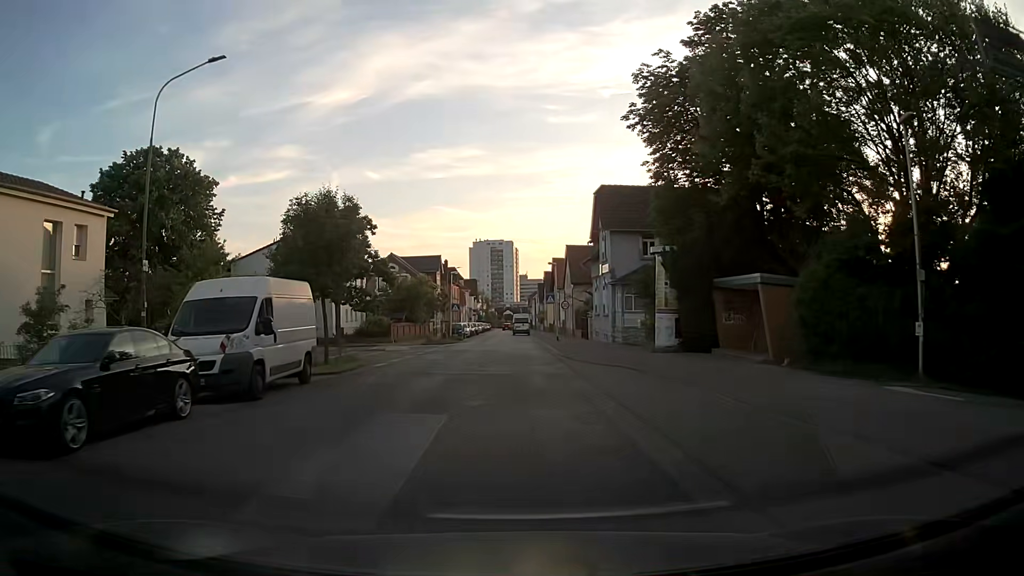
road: tertiary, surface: asphalt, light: Day
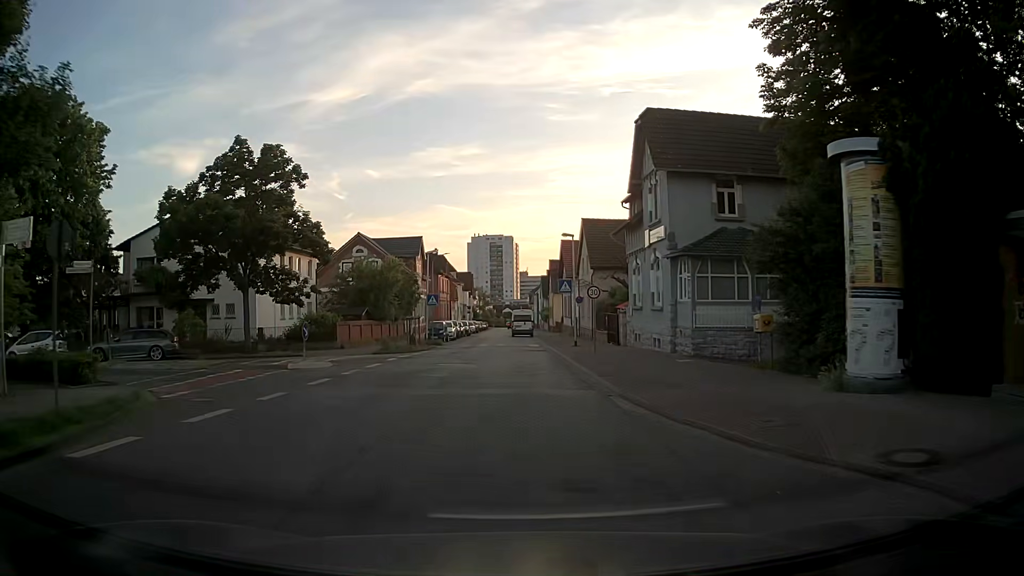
(+0.1, +16.4) m; 0°
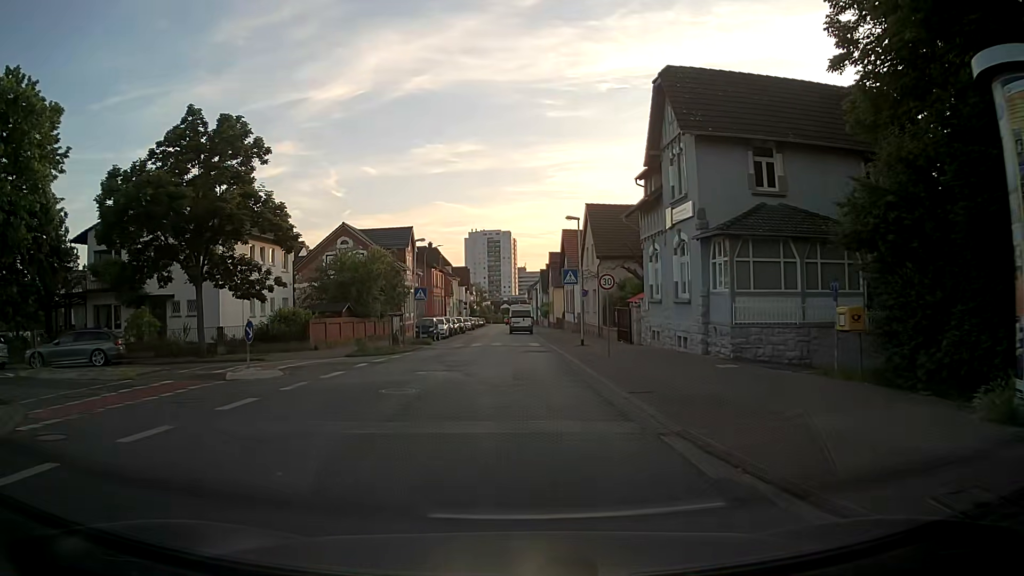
(0.0, +4.7) m; +1°
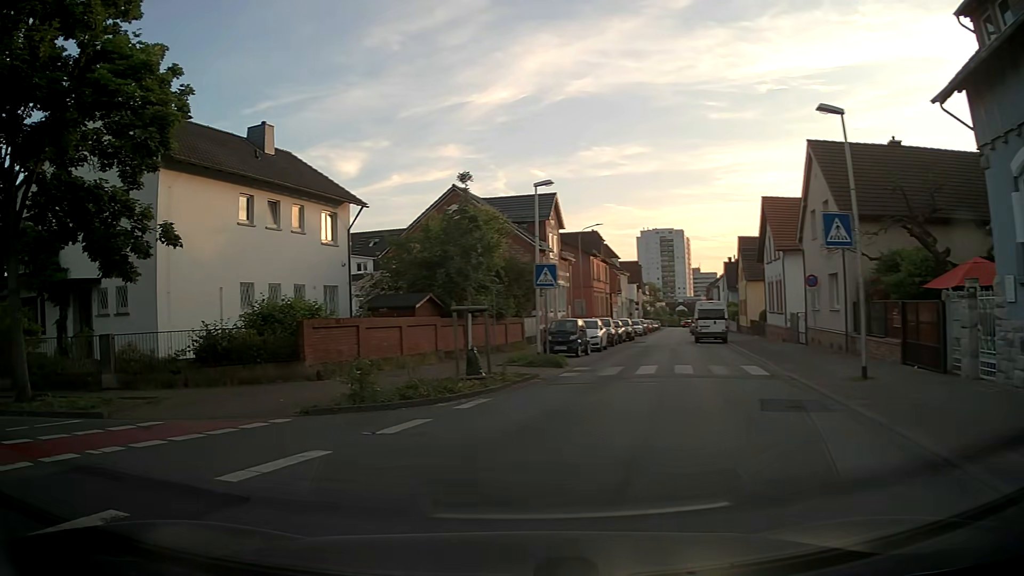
(-0.4, +17.2) m; -15°
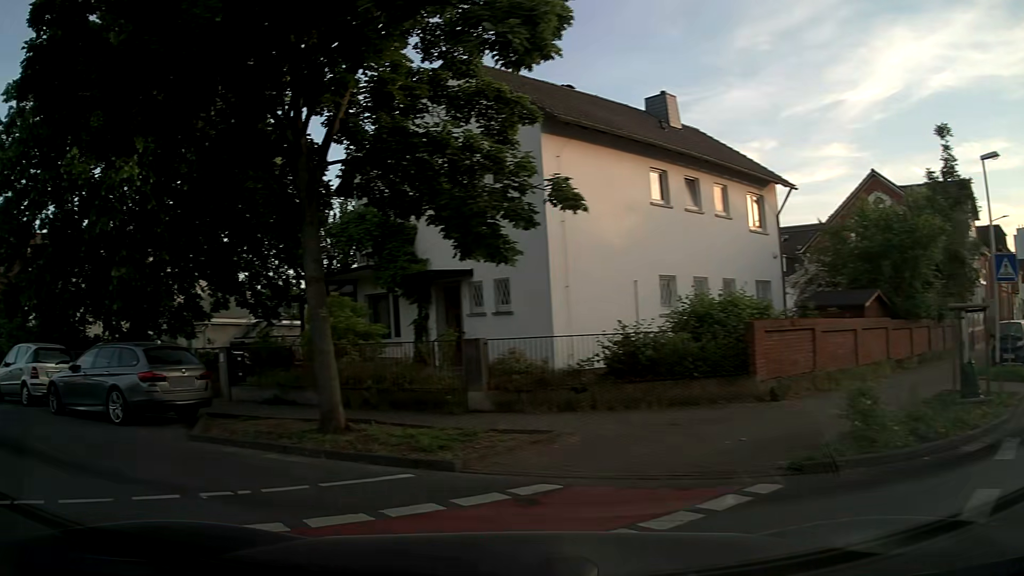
(-1.0, +4.1) m; -32°
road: residential
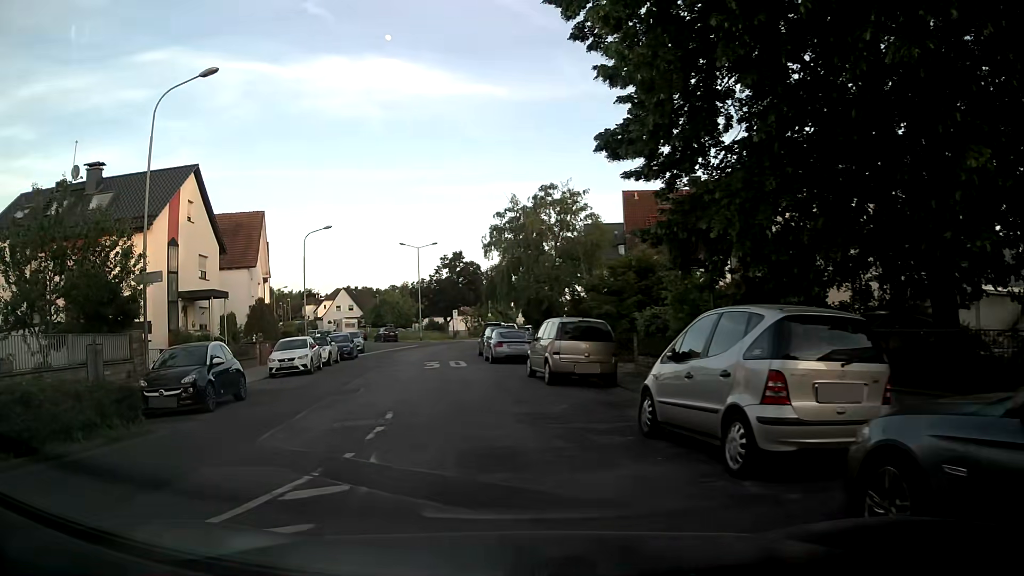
(-6.7, +9.0) m; -58°
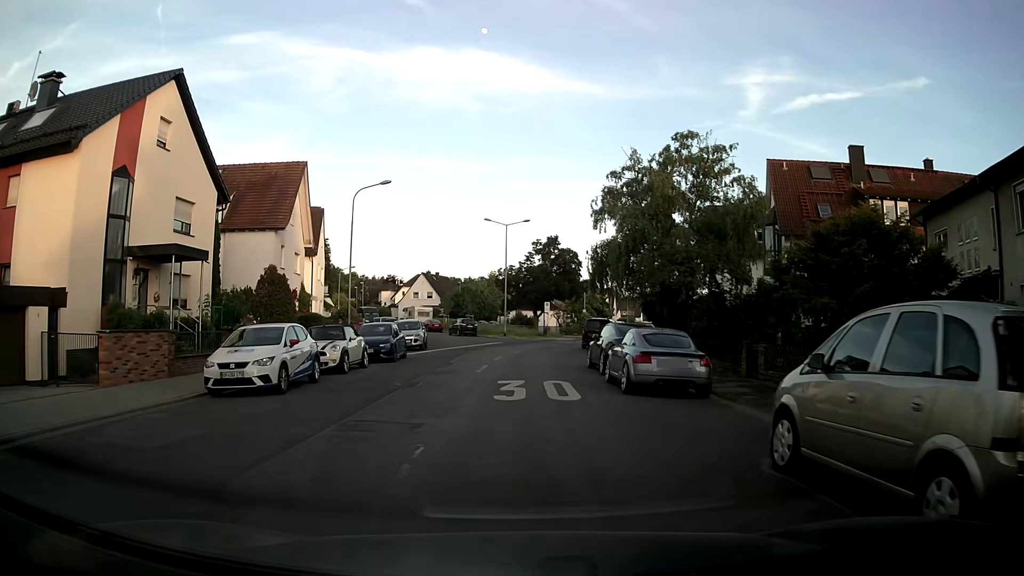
(-1.6, +12.6) m; -8°
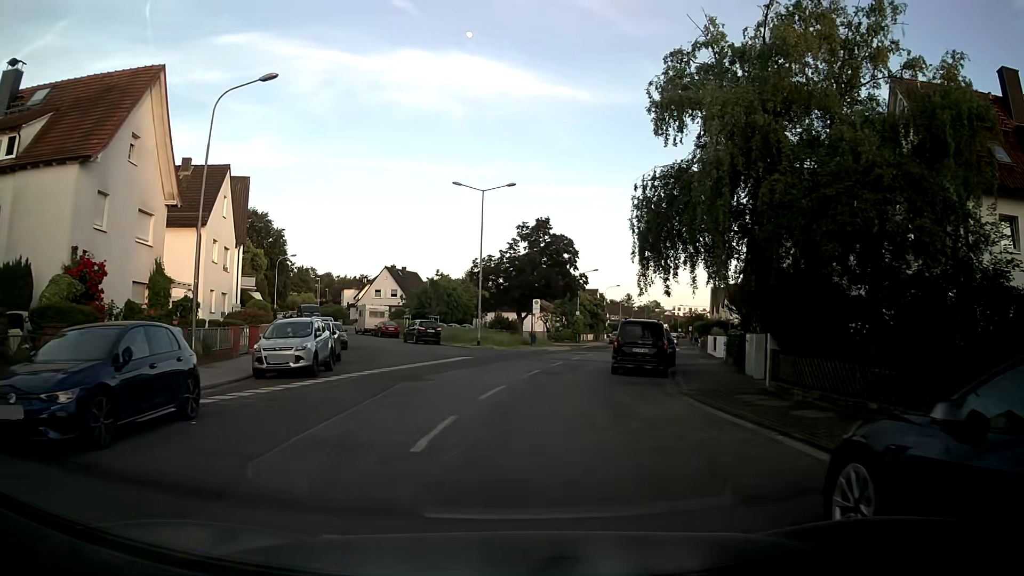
(-0.4, +17.7) m; 0°
(0, +10) (-1, +20) (-3, +30) (-6, +39) (-10, +49) (-13, +58) (-17, +67) (-21, +76) (-27, +84) (-35, +89) m
